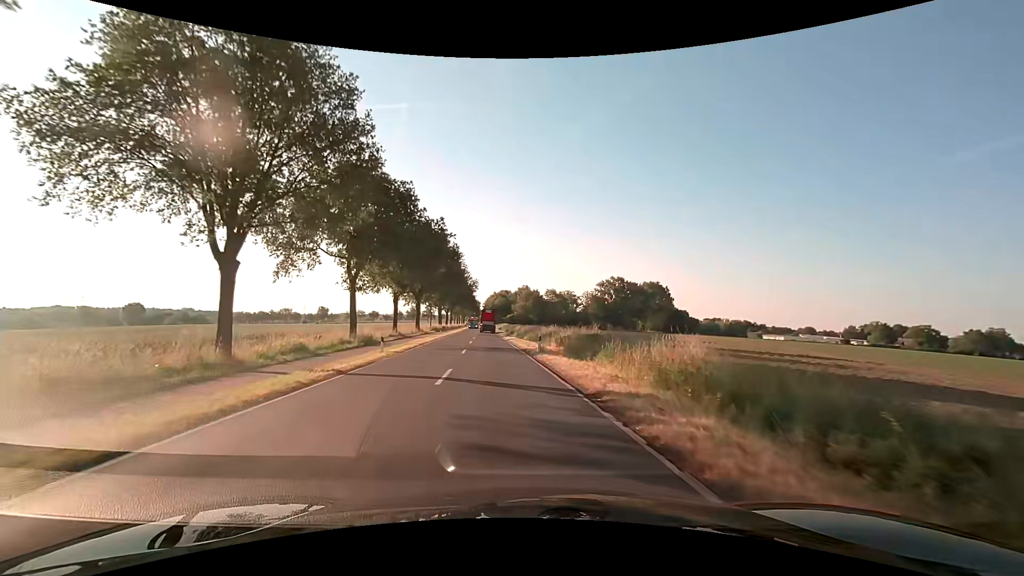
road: secondary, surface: asphalt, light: Day
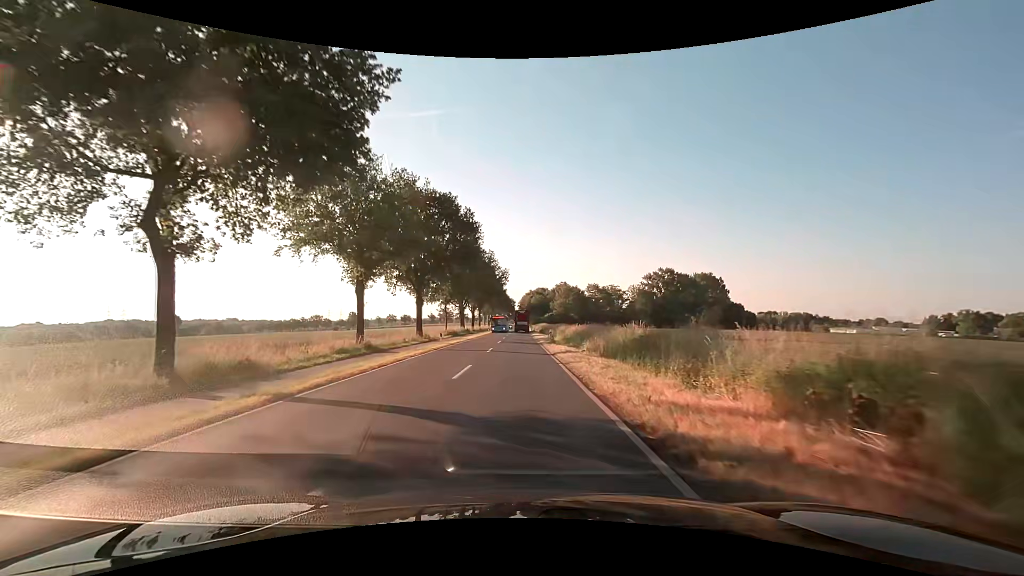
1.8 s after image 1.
(-1.1, +23.5) m; -4°
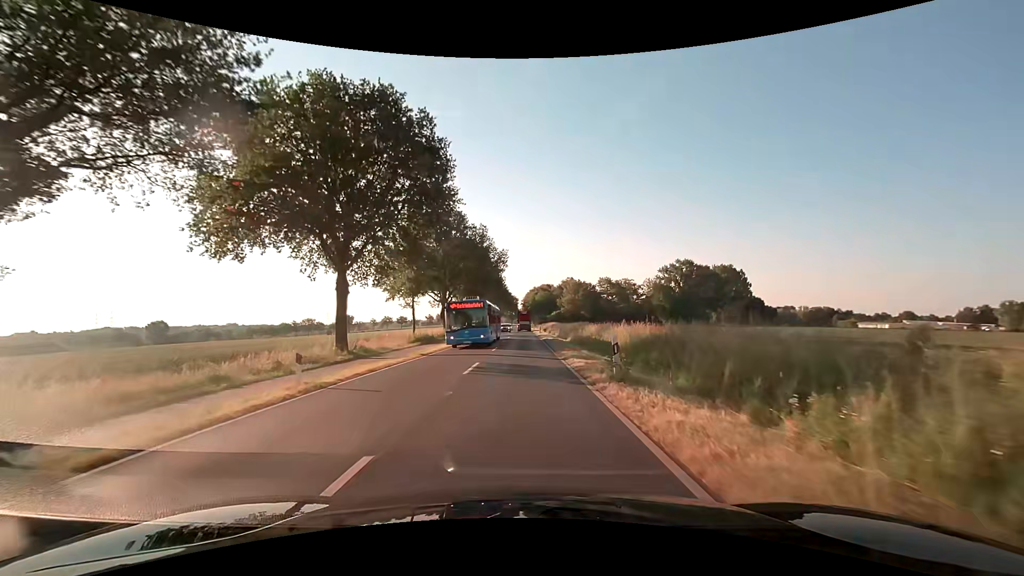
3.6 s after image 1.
(-0.2, +23.5) m; 0°
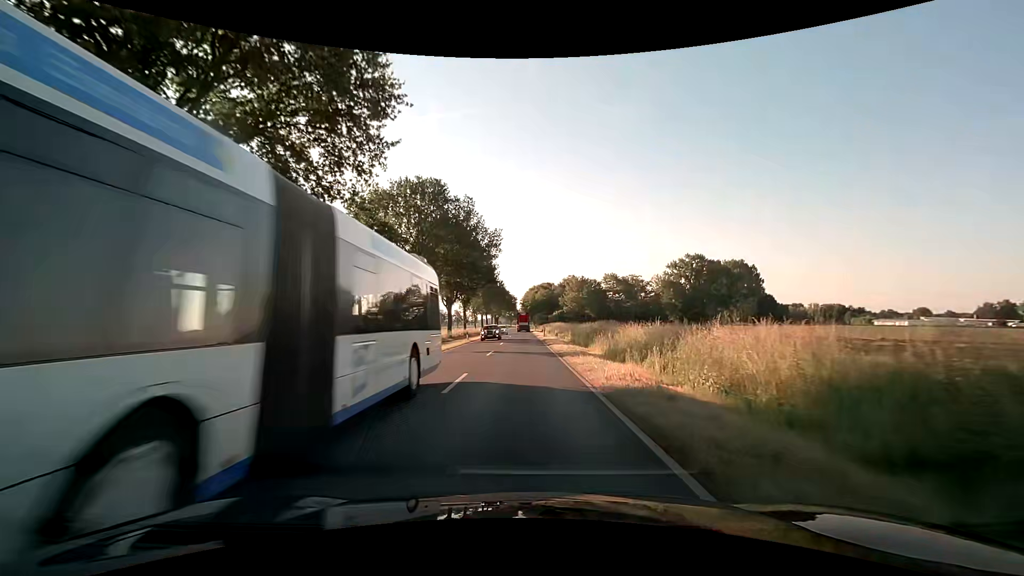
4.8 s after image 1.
(0.0, +15.6) m; 0°
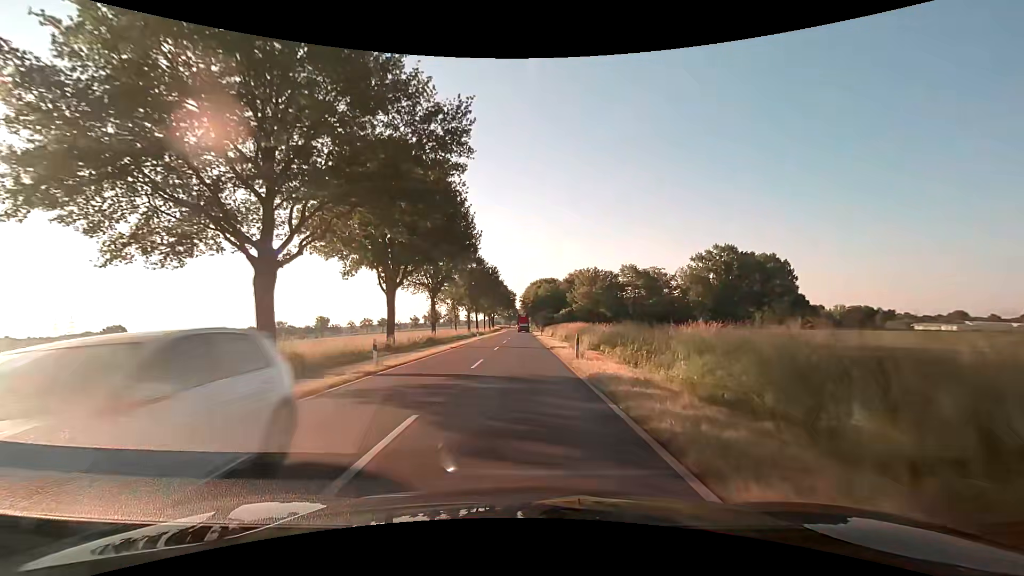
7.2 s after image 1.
(+0.1, +31.0) m; 0°
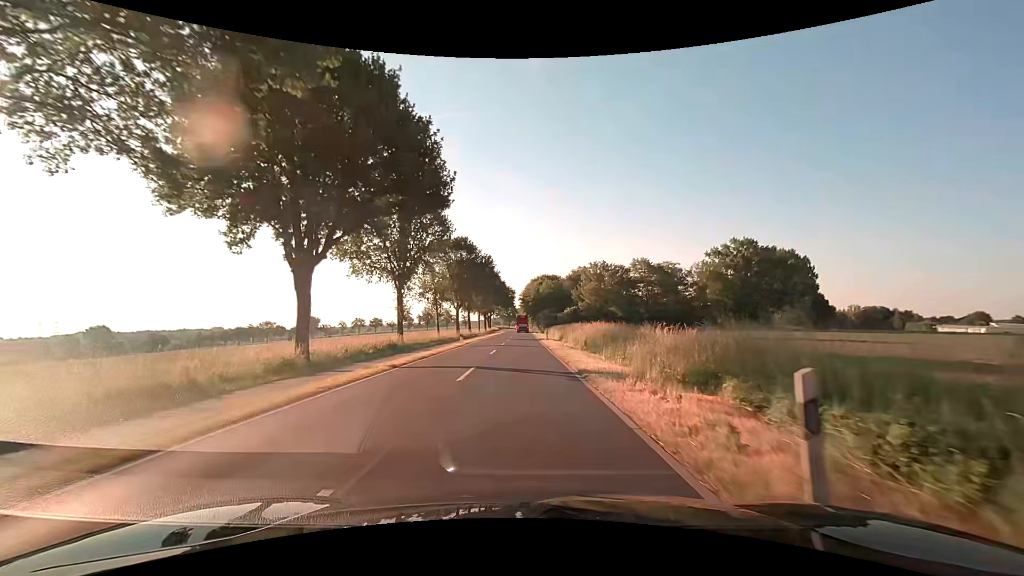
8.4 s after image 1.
(0.0, +15.5) m; 0°
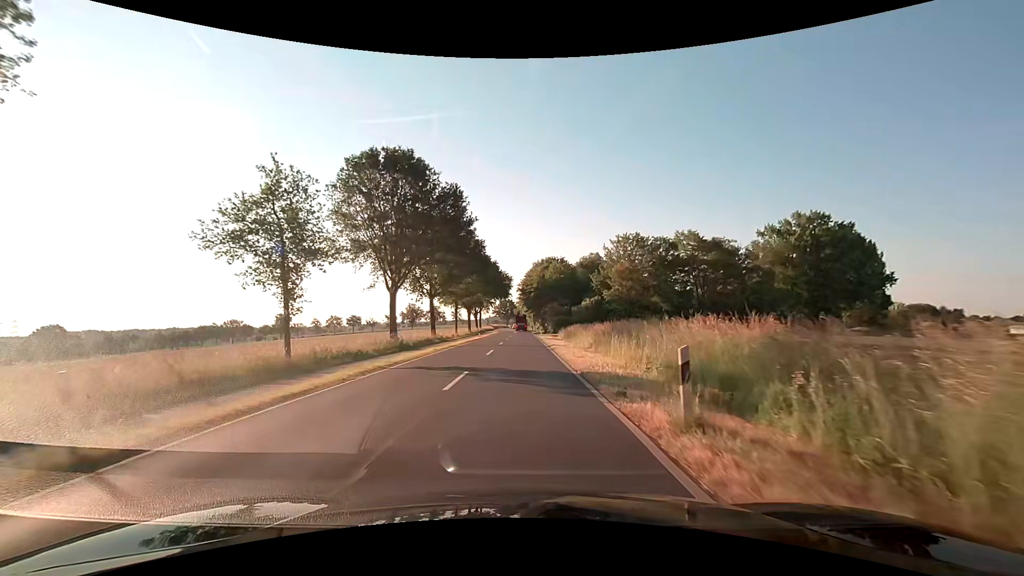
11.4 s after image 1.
(+0.1, +38.8) m; 0°
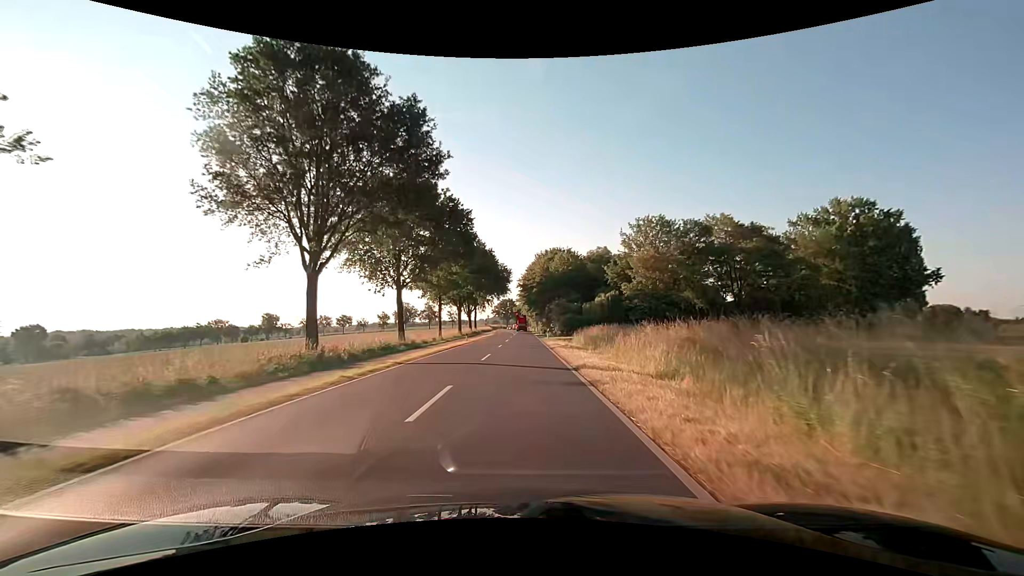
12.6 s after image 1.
(0.0, +15.5) m; 0°
(0, +10) (0, +20) (0, +30) (0, +40) (0, +50) (0, +60) (0, +70) (0, +80) (0, +90) (0, +100) m
